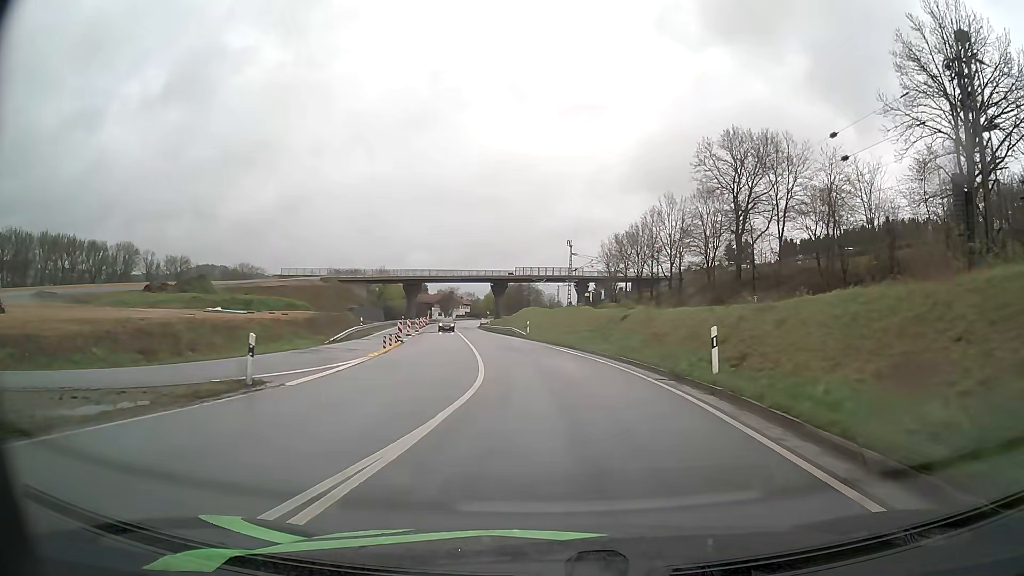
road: primary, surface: asphalt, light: Day
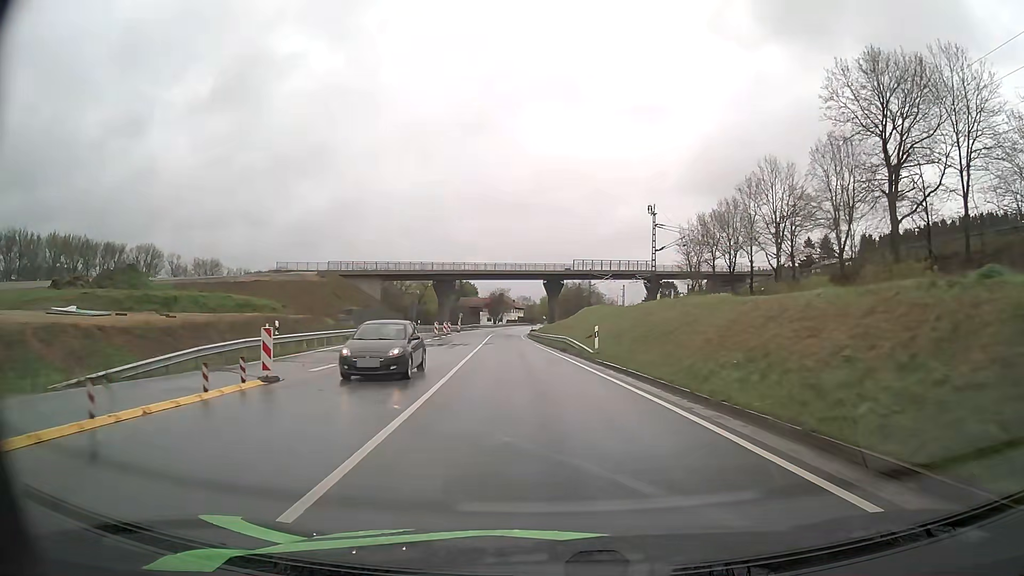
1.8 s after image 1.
(-0.9, +27.1) m; -4°
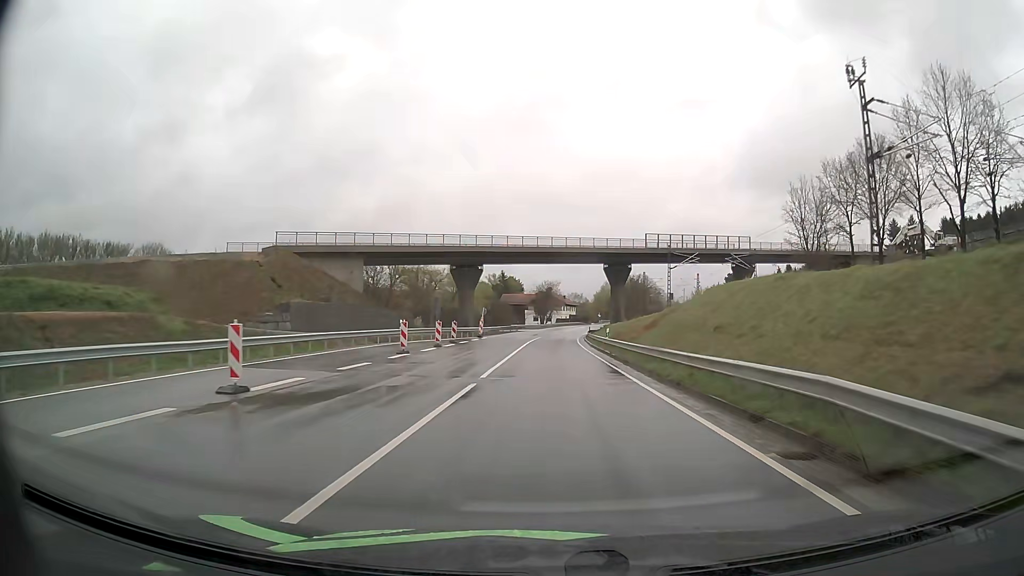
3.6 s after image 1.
(-1.8, +31.2) m; -5°
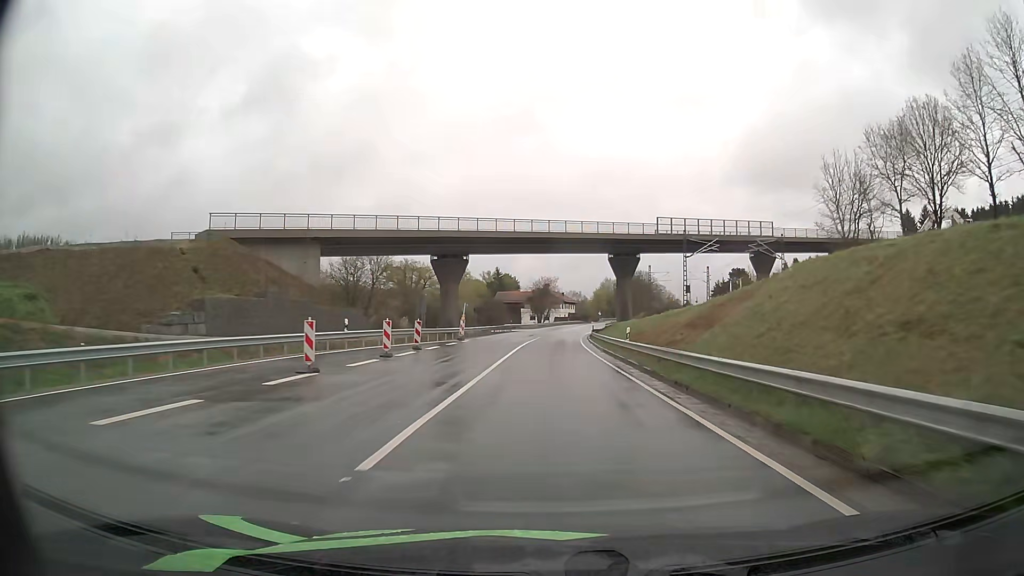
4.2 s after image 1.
(0.0, +11.3) m; 0°
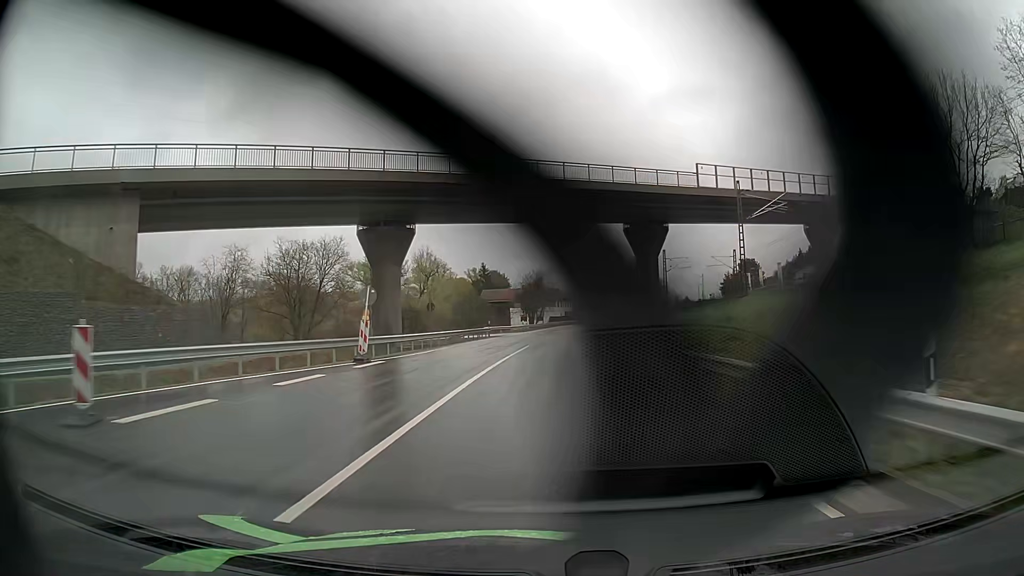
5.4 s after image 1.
(+0.1, +23.7) m; 0°
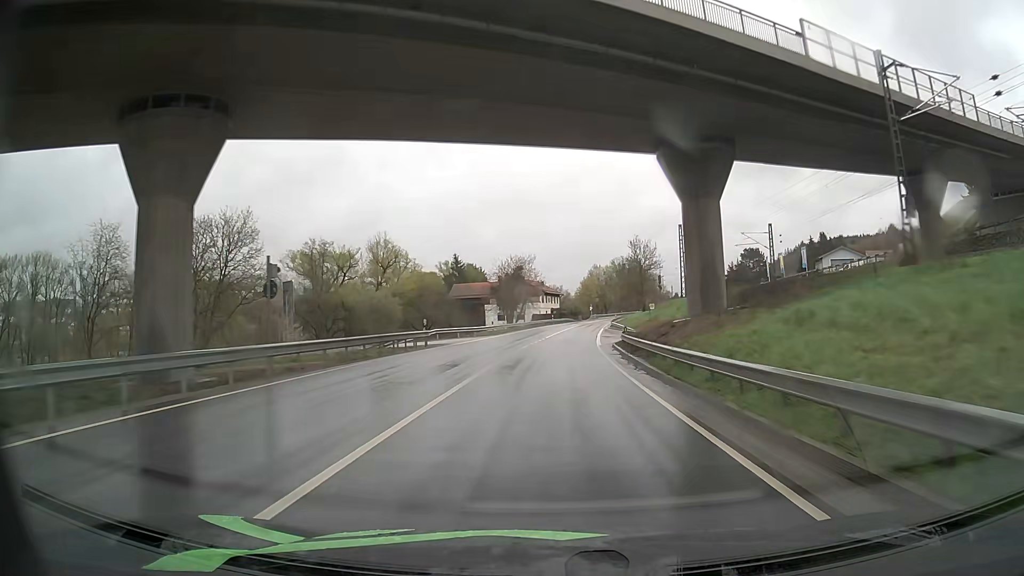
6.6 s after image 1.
(+0.2, +24.9) m; +1°
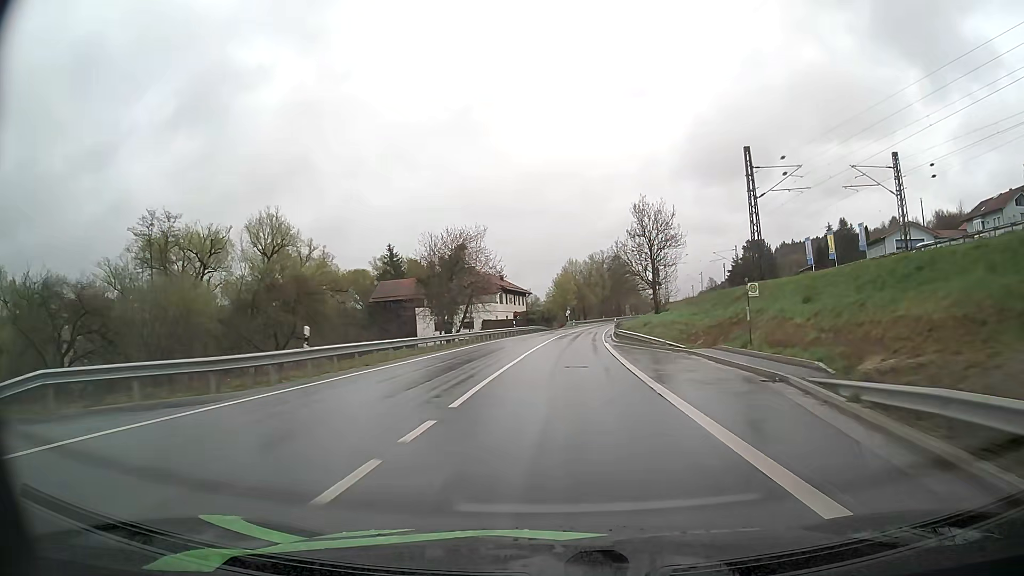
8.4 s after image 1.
(+0.9, +38.6) m; +2°
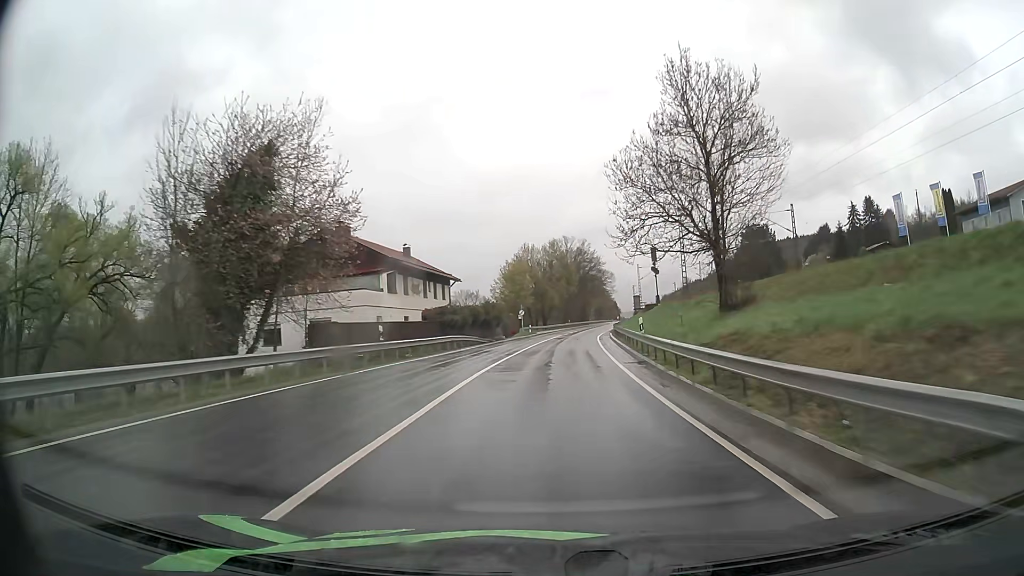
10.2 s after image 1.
(+1.8, +39.8) m; +4°
(0, +10) (0, +20) (+1, +30) (+1, +40) (+2, +50) (+3, +60) (+4, +70) (+5, +80) (+6, +90) (+8, +100) m
